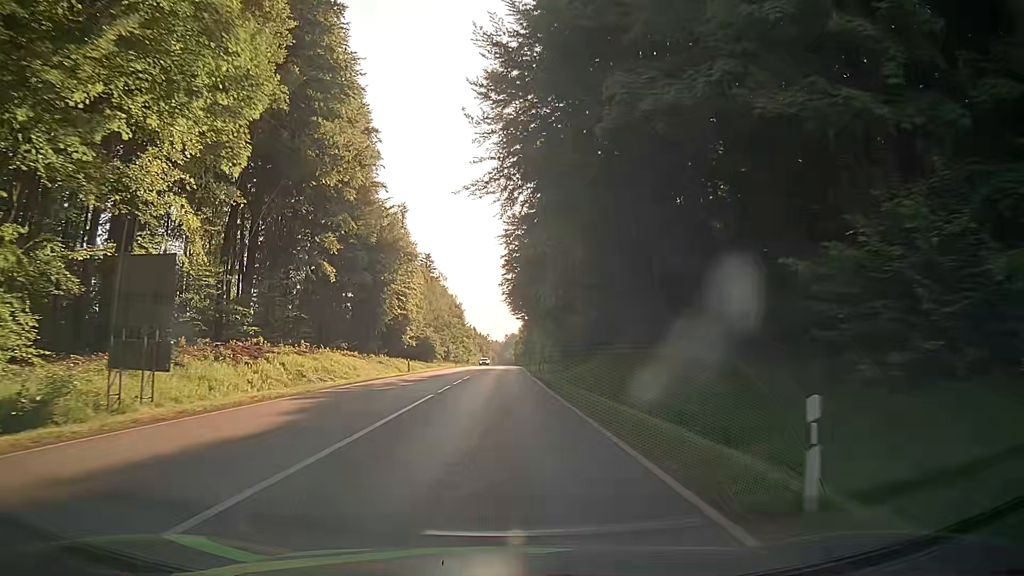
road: secondary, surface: asphalt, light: Day
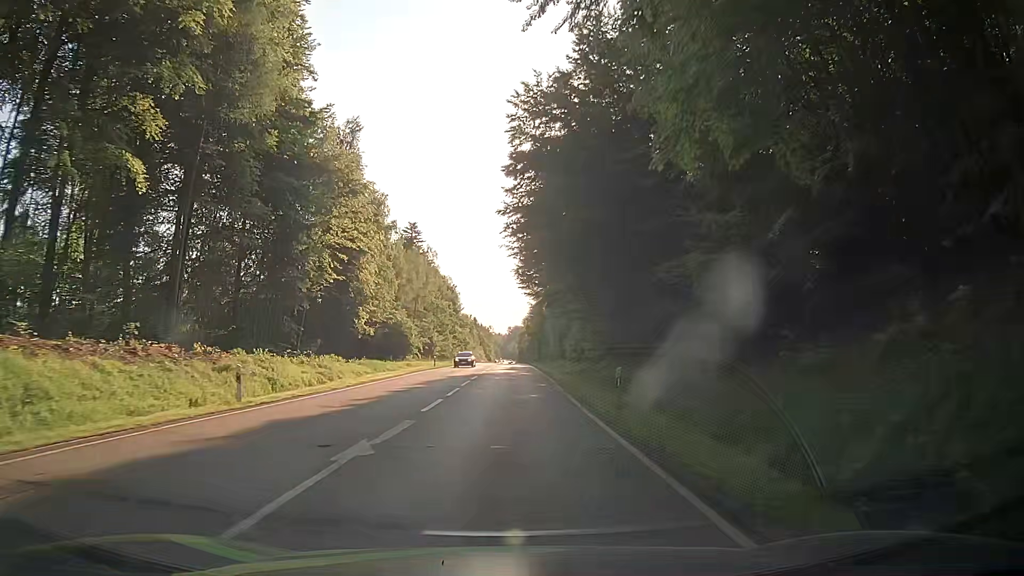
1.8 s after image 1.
(-0.1, +32.2) m; 0°
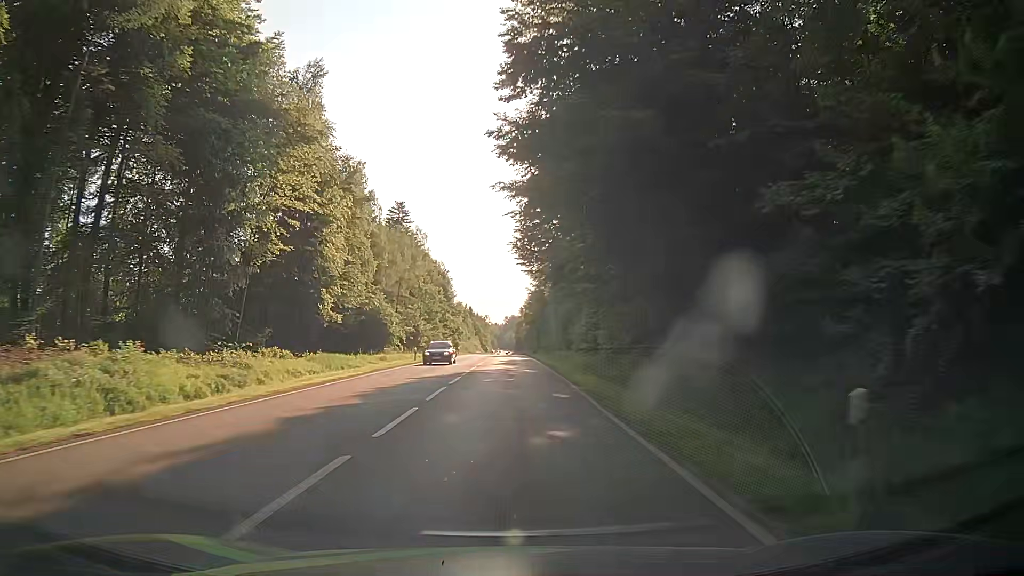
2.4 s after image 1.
(-0.1, +11.1) m; -1°
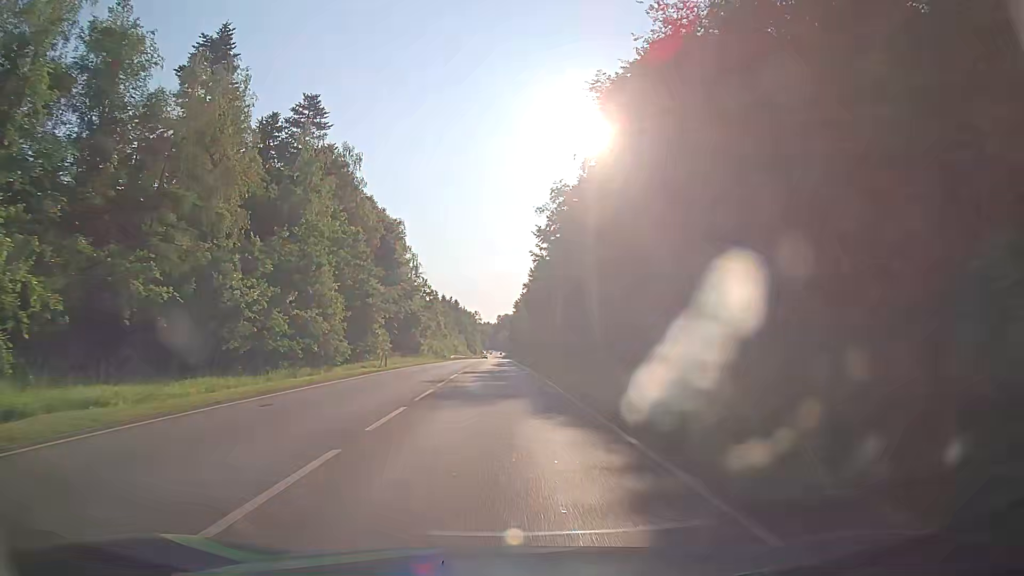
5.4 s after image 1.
(+0.9, +53.7) m; 0°
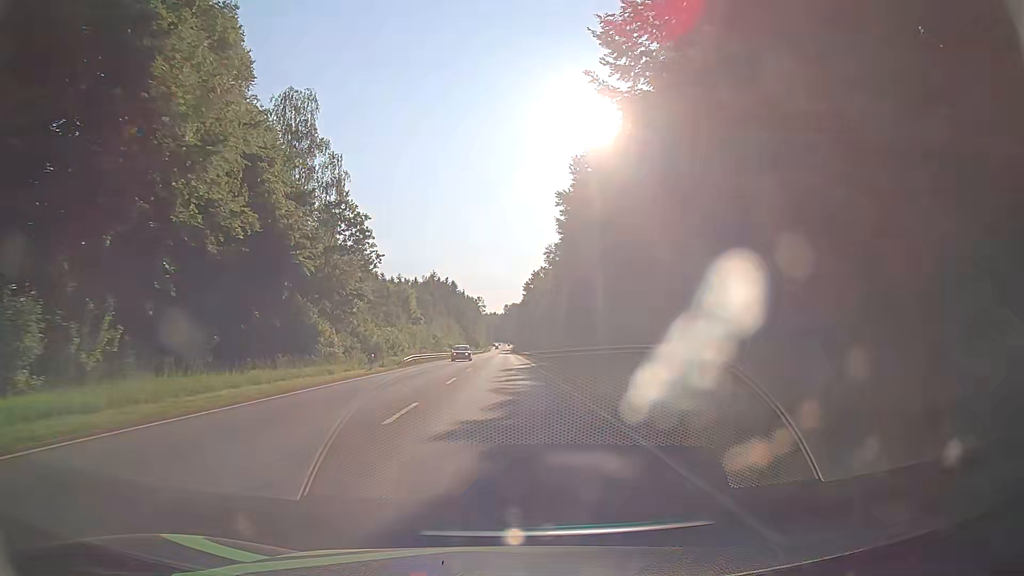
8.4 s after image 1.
(-0.1, +53.4) m; 0°
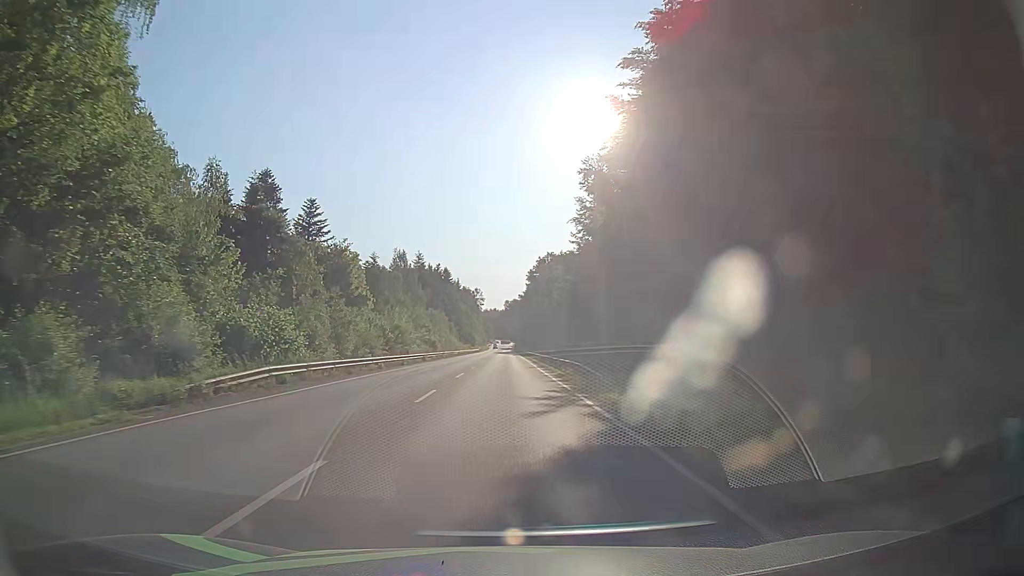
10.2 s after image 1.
(0.0, +32.3) m; 0°
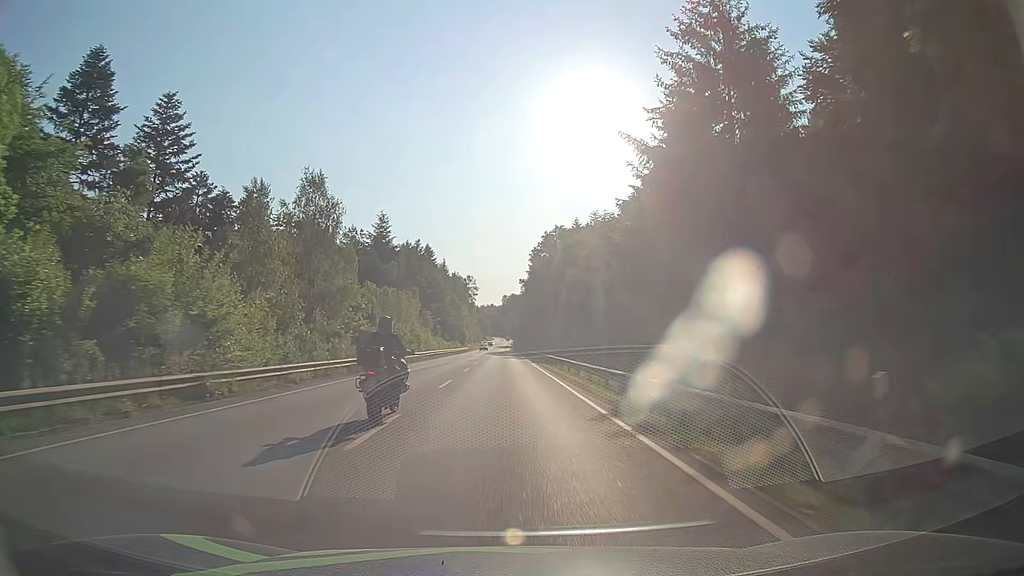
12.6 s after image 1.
(0.0, +43.3) m; 0°
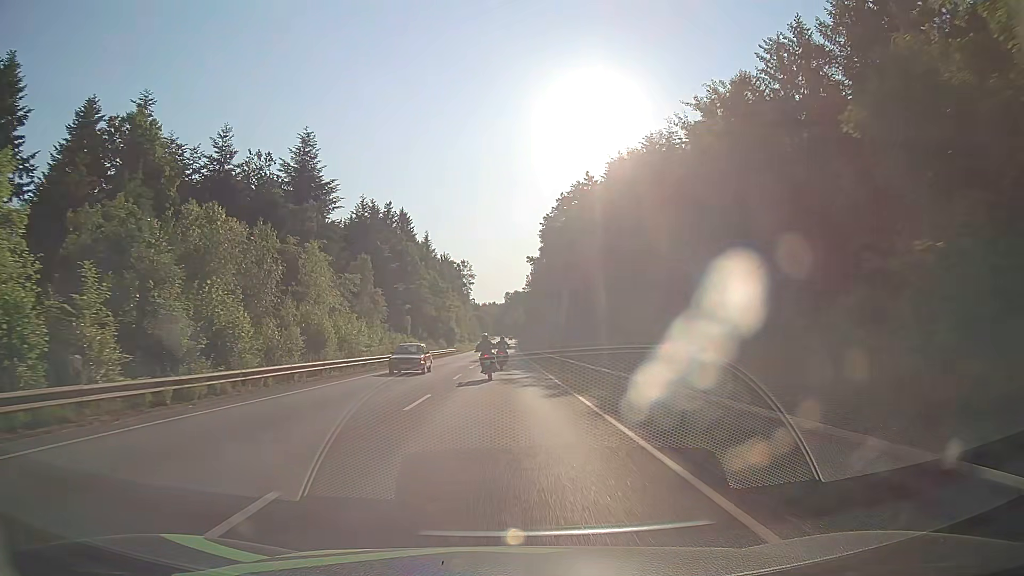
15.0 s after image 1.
(+0.1, +43.2) m; 0°
(0, +10) (0, +20) (0, +30) (0, +40) (0, +50) (0, +60) (0, +70) (0, +80) (-1, +90) (-1, +100) m
